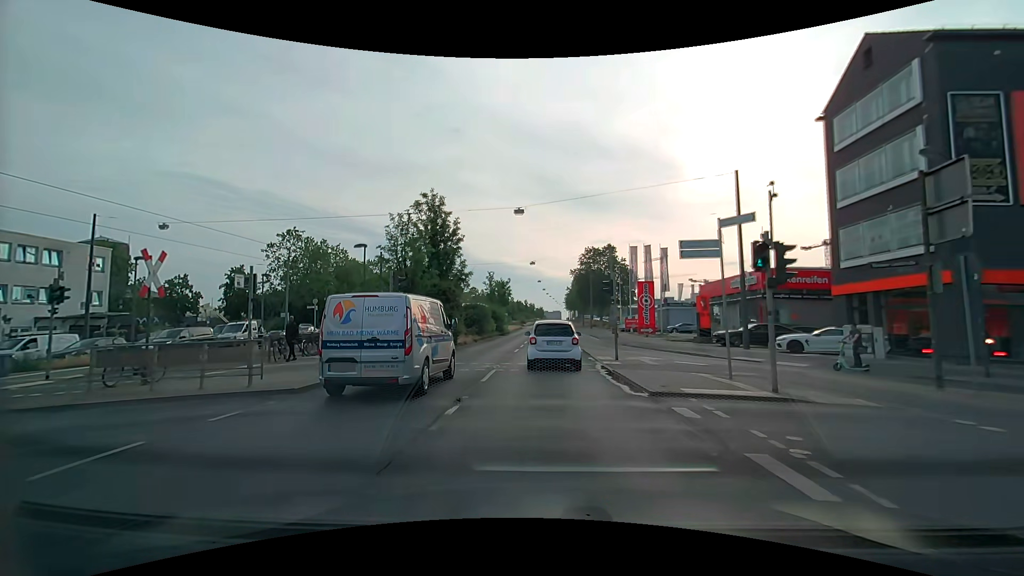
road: primary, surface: asphalt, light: Day
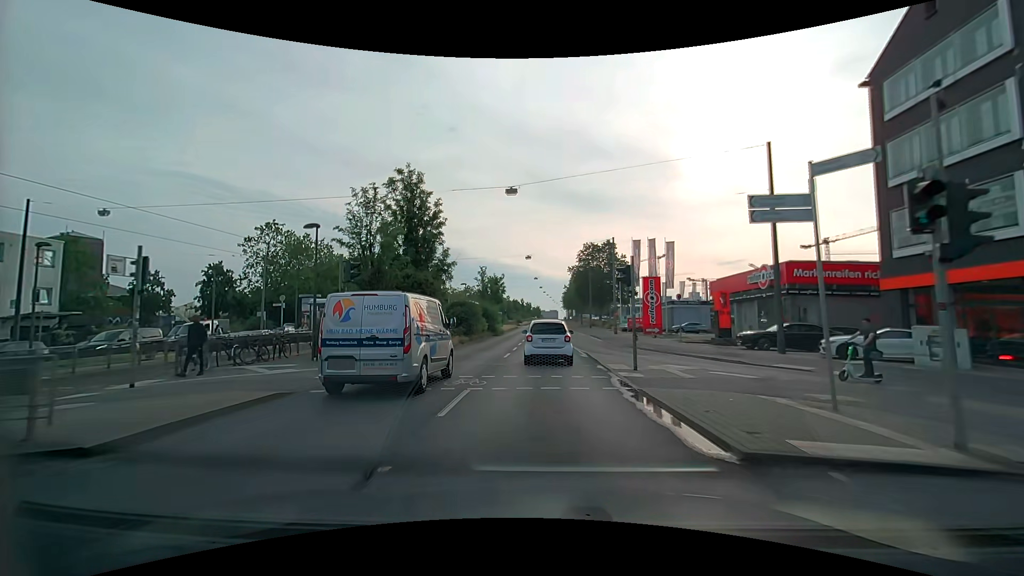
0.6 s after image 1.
(0.0, +4.9) m; 0°
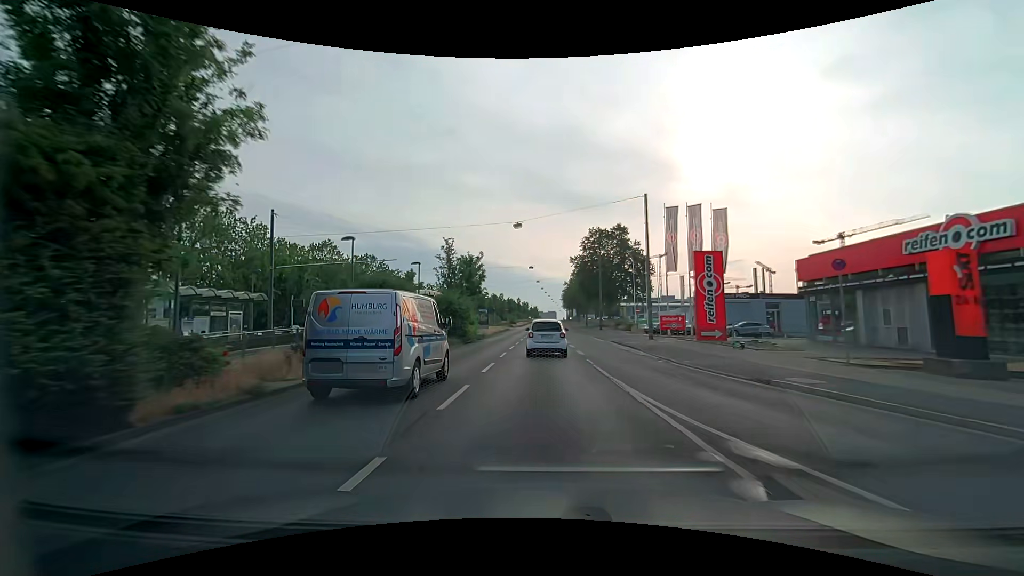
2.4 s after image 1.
(+0.2, +18.9) m; +1°
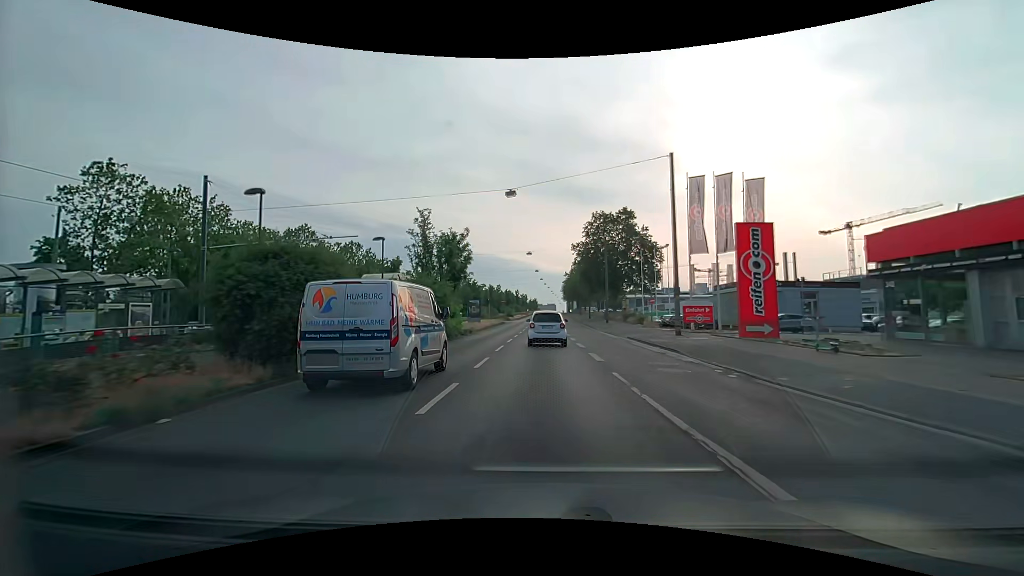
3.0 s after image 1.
(0.0, +7.4) m; 0°
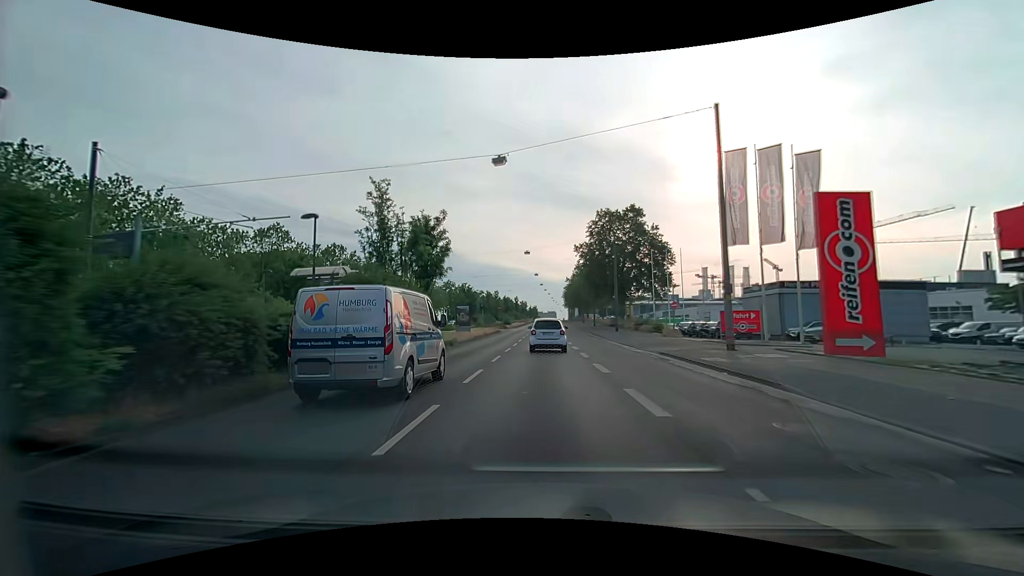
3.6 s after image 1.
(0.0, +7.8) m; 0°
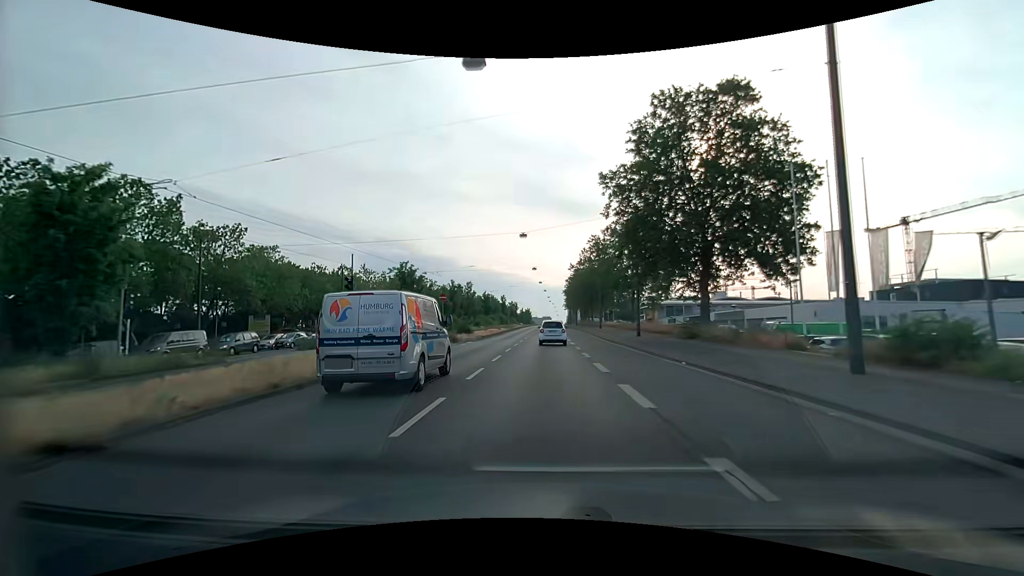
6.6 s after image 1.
(+0.4, +41.2) m; +1°
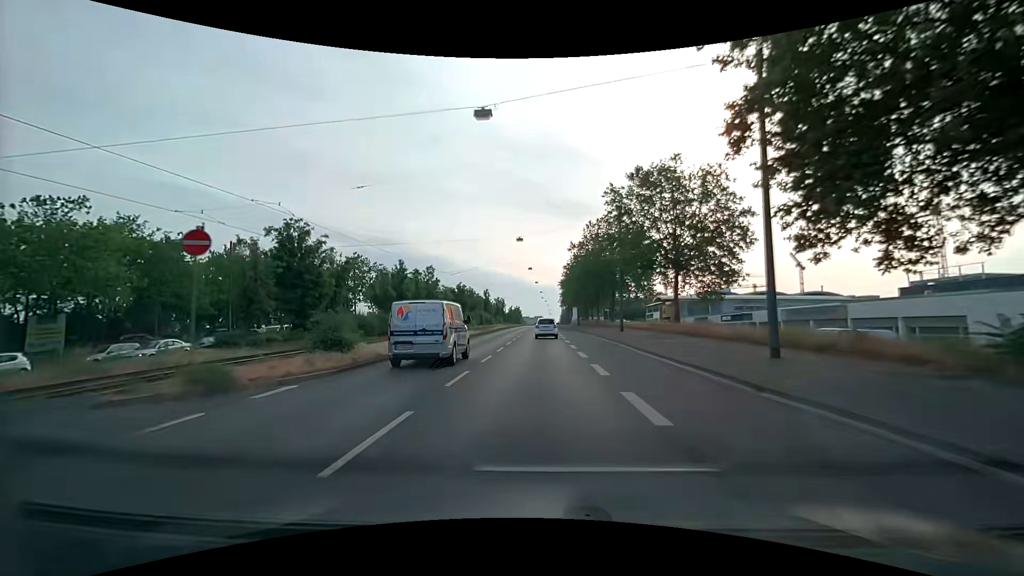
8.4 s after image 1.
(+0.2, +25.4) m; +1°
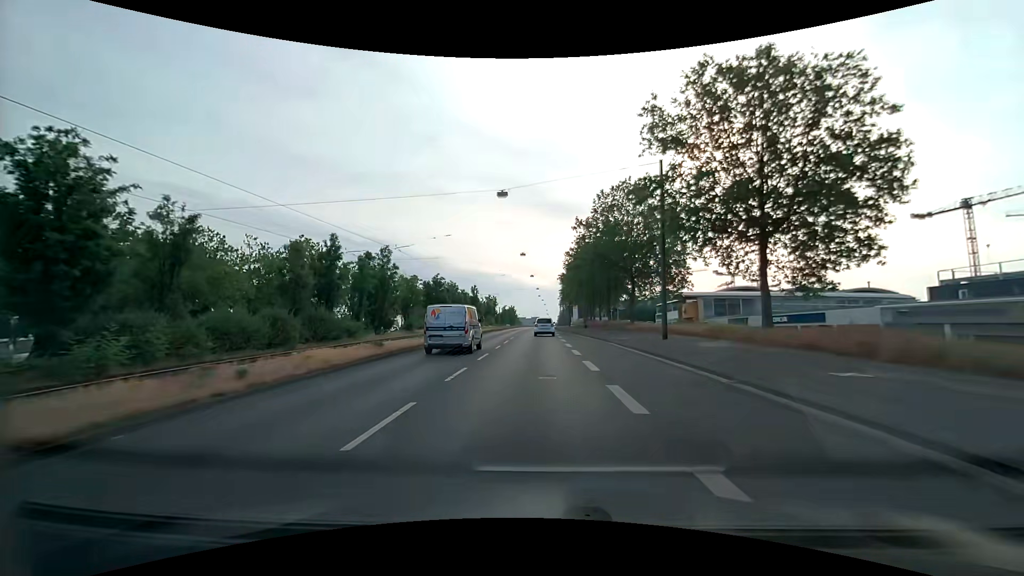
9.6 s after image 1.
(+0.1, +17.2) m; +1°
(0, +10) (0, +20) (0, +30) (0, +40) (0, +50) (0, +60) (0, +70) (0, +80) (0, +90) (0, +100) m
